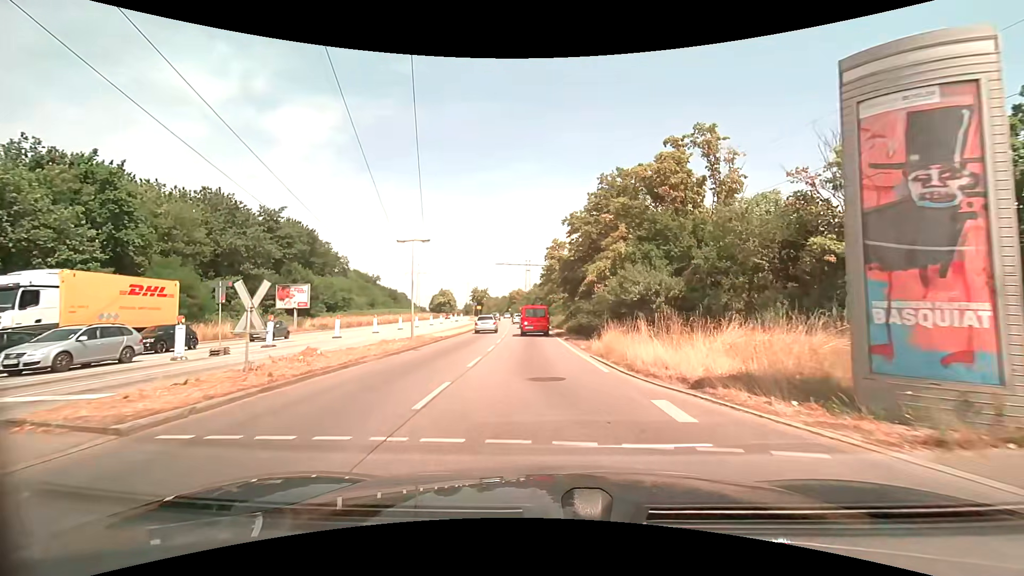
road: primary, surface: asphalt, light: Day
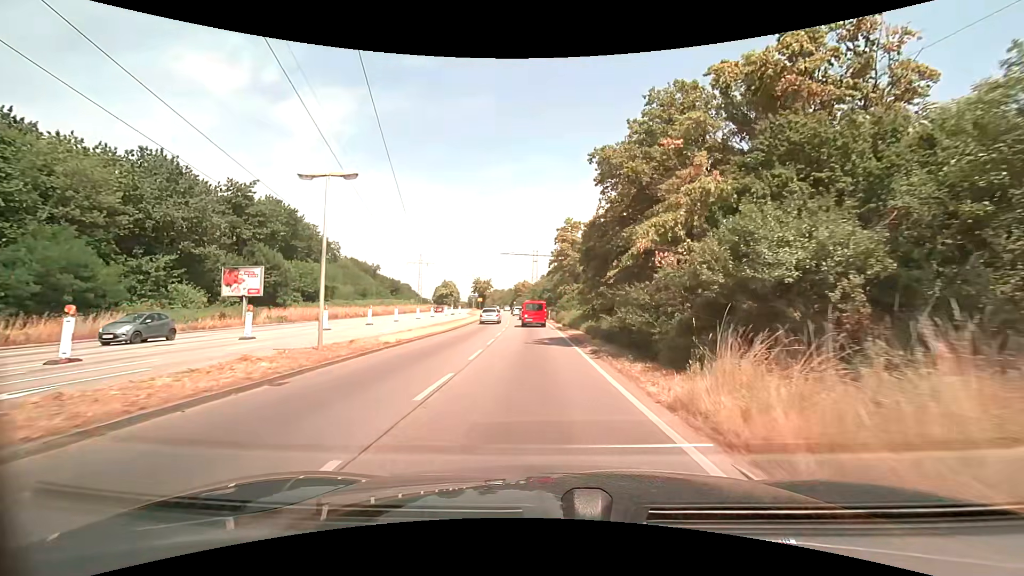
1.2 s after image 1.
(-0.2, +11.8) m; -1°
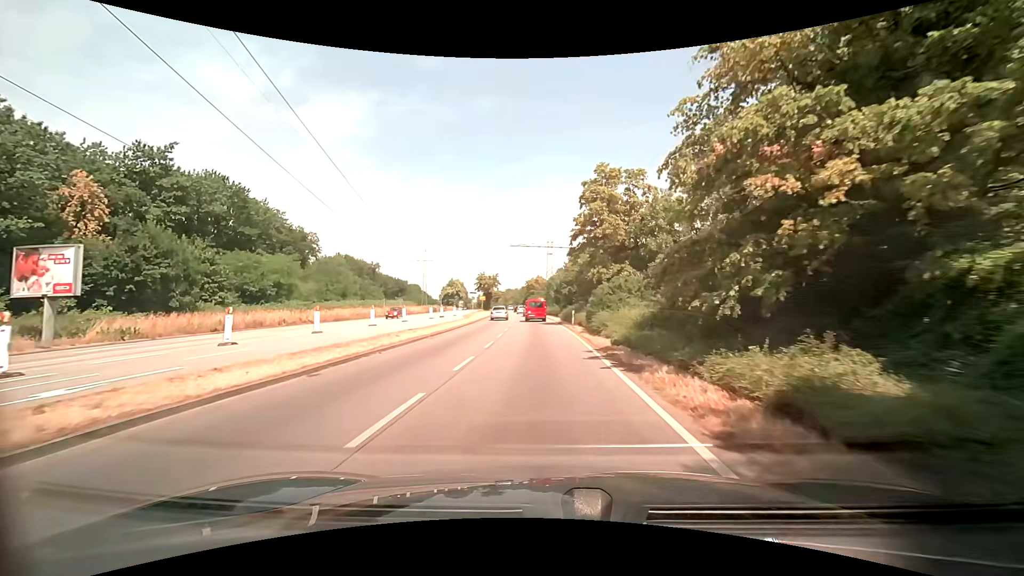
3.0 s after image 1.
(-0.4, +20.9) m; -2°
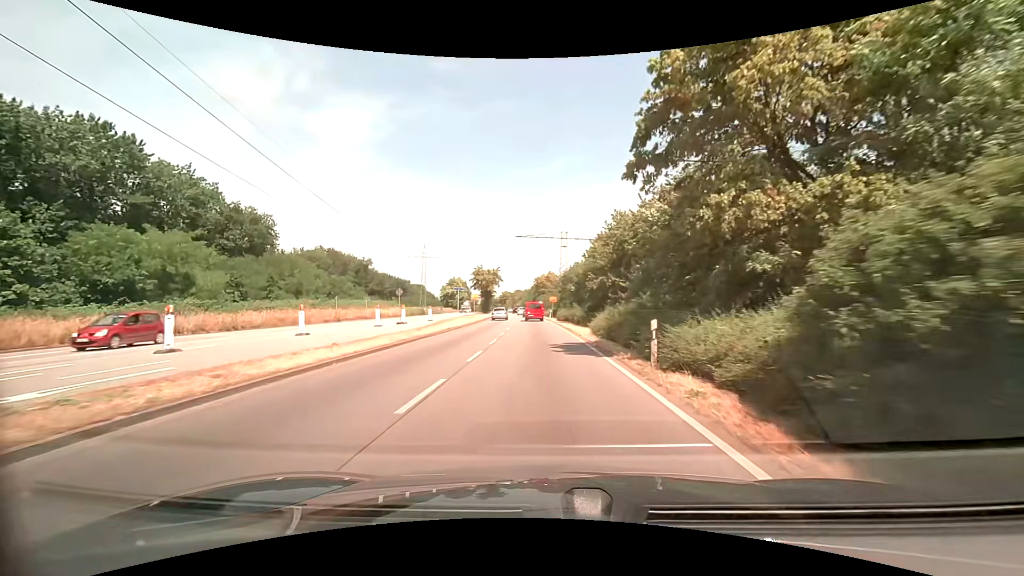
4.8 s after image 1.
(-0.3, +22.9) m; -1°
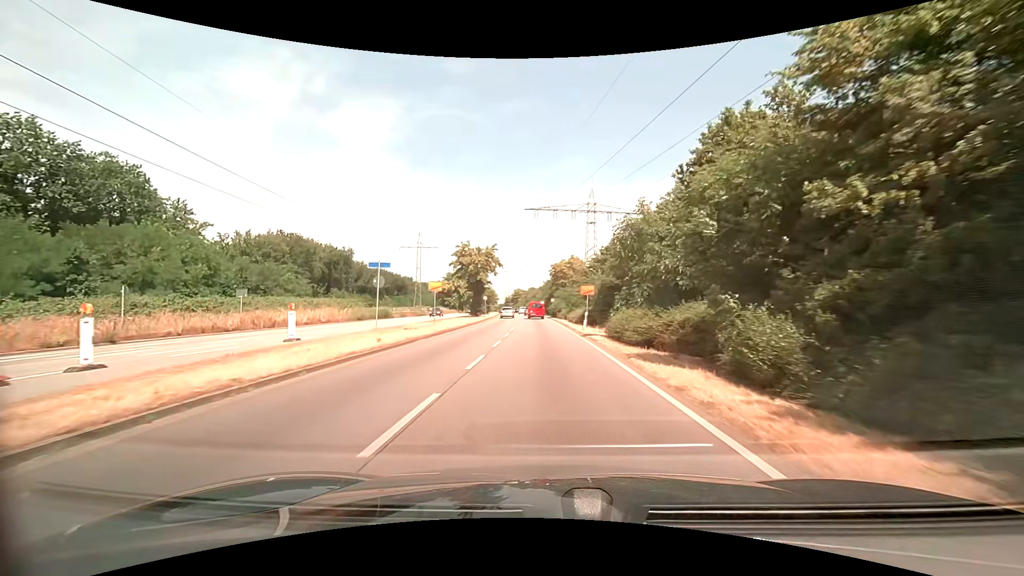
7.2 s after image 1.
(-0.6, +32.4) m; -2°
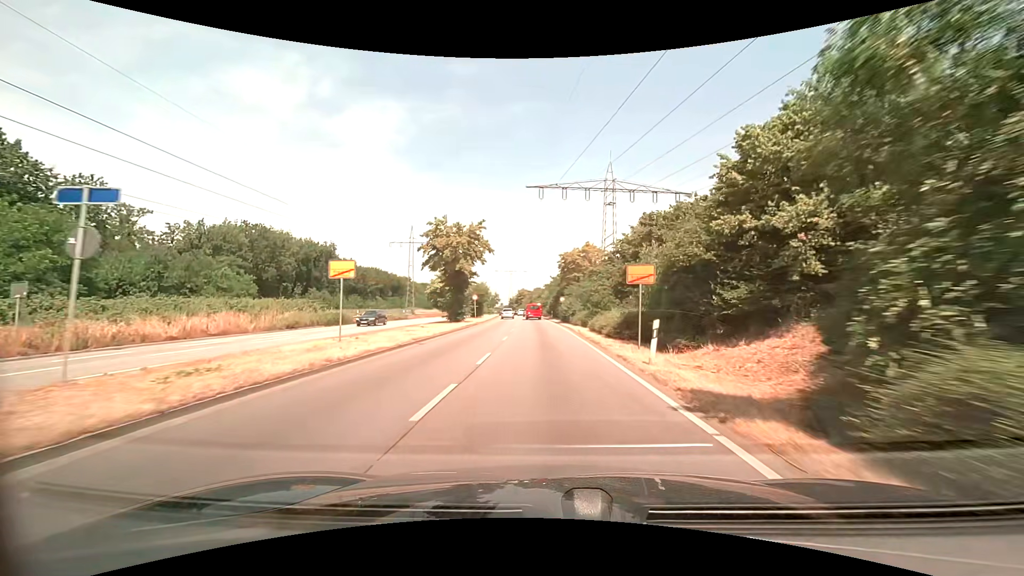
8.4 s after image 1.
(-0.2, +16.9) m; -1°
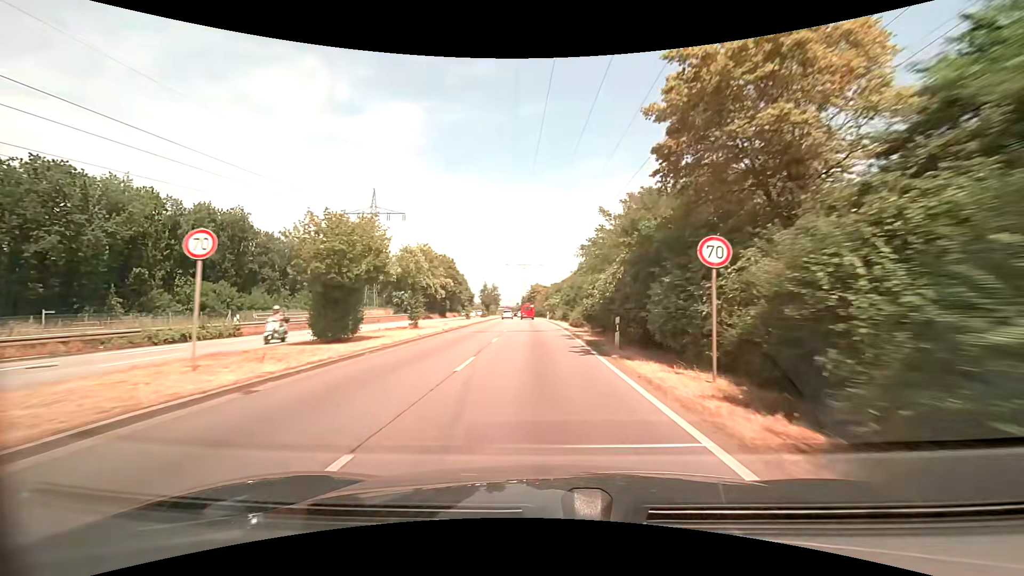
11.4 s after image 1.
(-0.9, +47.3) m; -2°
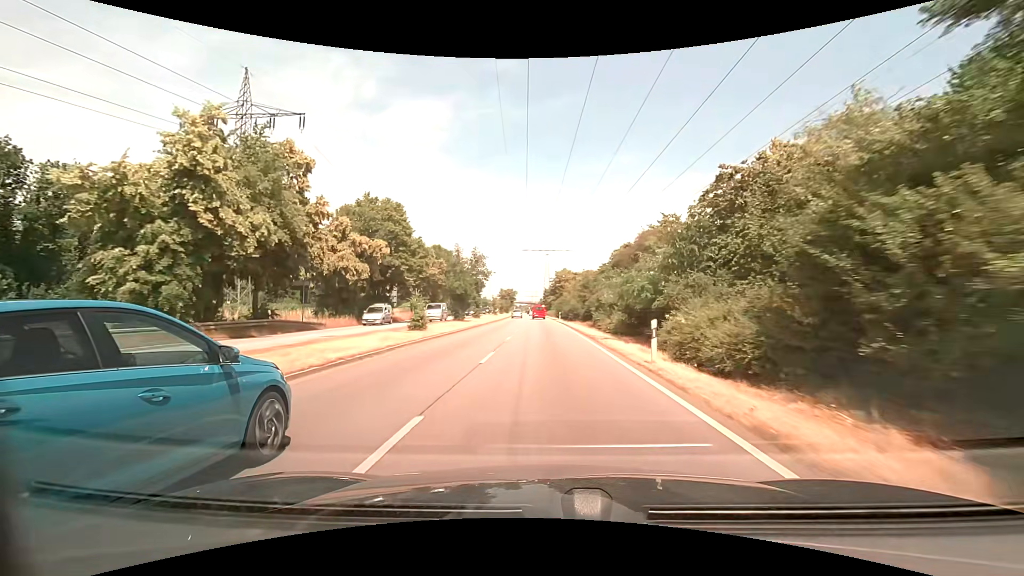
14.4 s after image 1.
(-1.3, +53.3) m; -3°
(0, +10) (0, +20) (0, +30) (0, +40) (0, +50) (-1, +60) (-1, +70) (-1, +80) (-1, +90) (-2, +100) m
